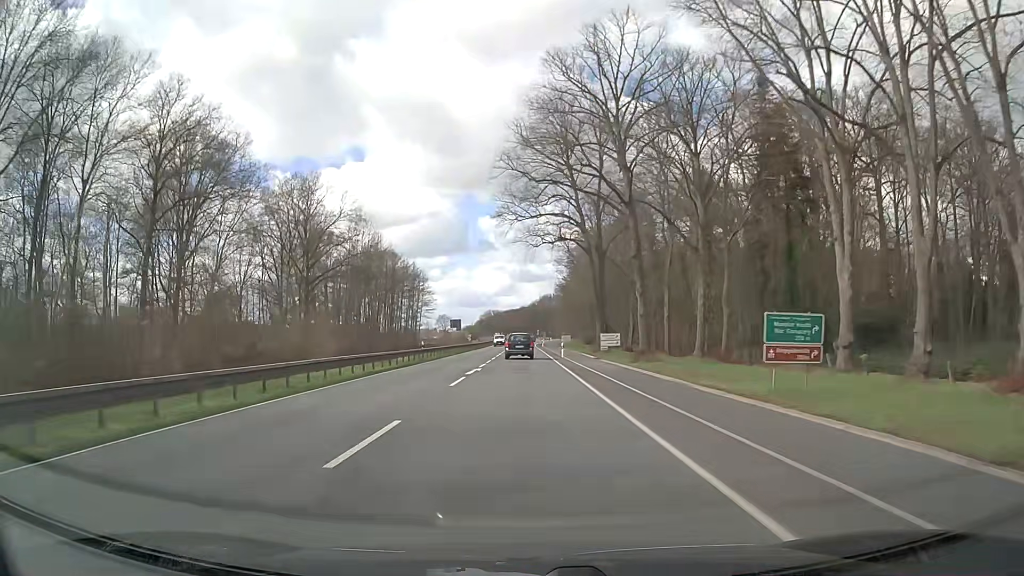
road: primary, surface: asphalt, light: Day
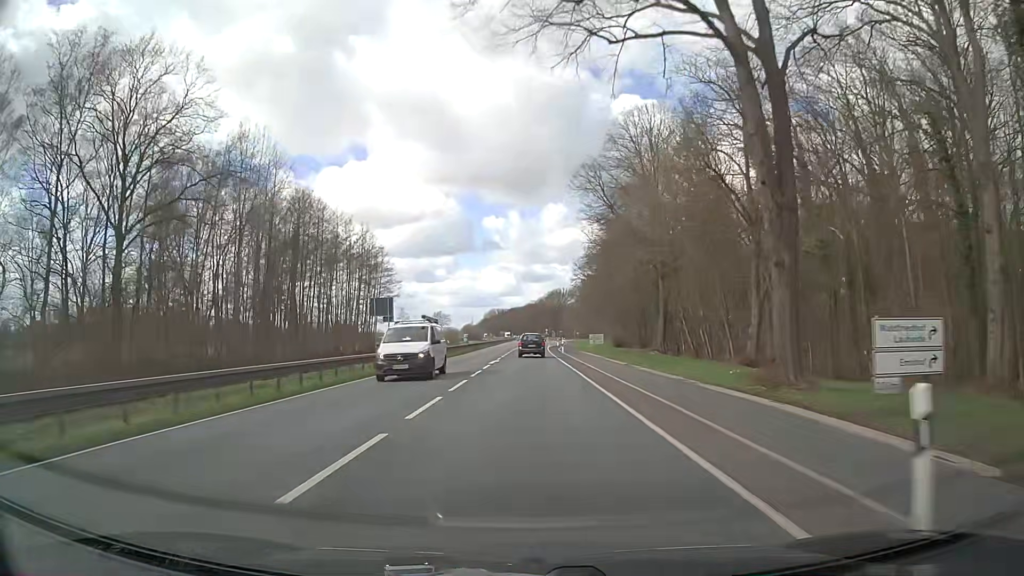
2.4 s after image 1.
(-0.3, +43.7) m; -1°
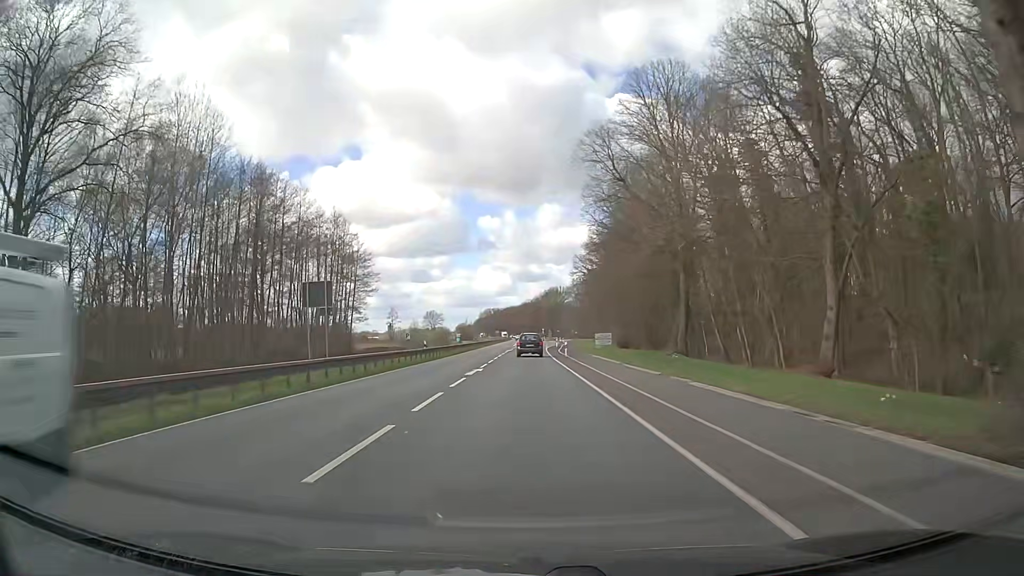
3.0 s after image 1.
(0.0, +11.0) m; 0°
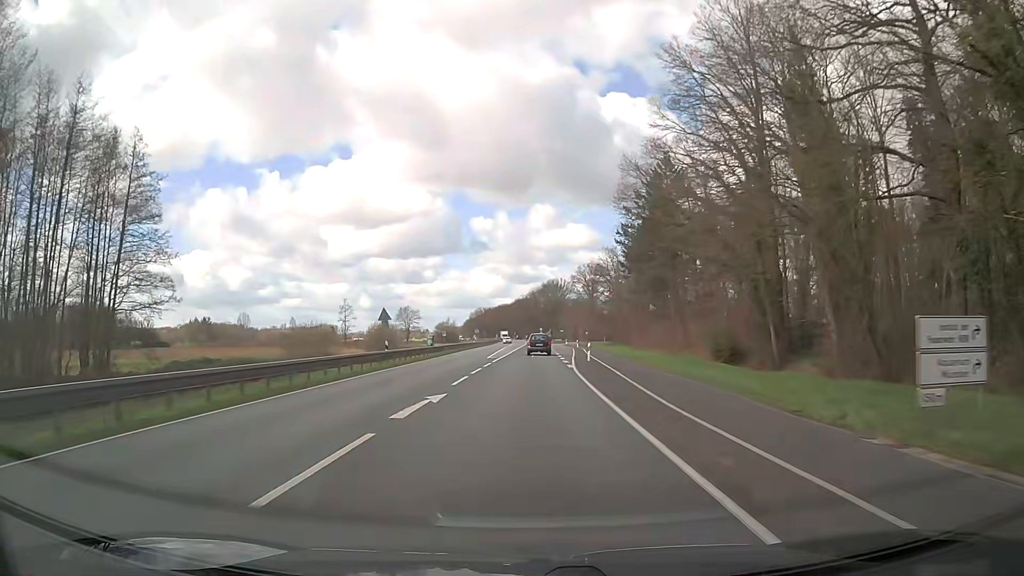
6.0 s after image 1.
(+0.2, +55.2) m; +1°
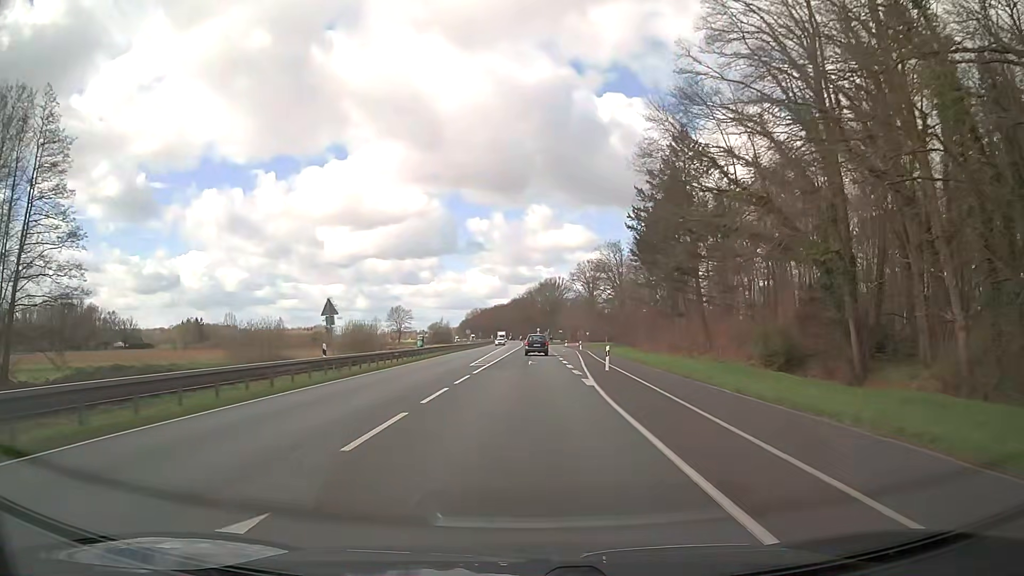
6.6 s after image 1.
(0.0, +11.1) m; 0°
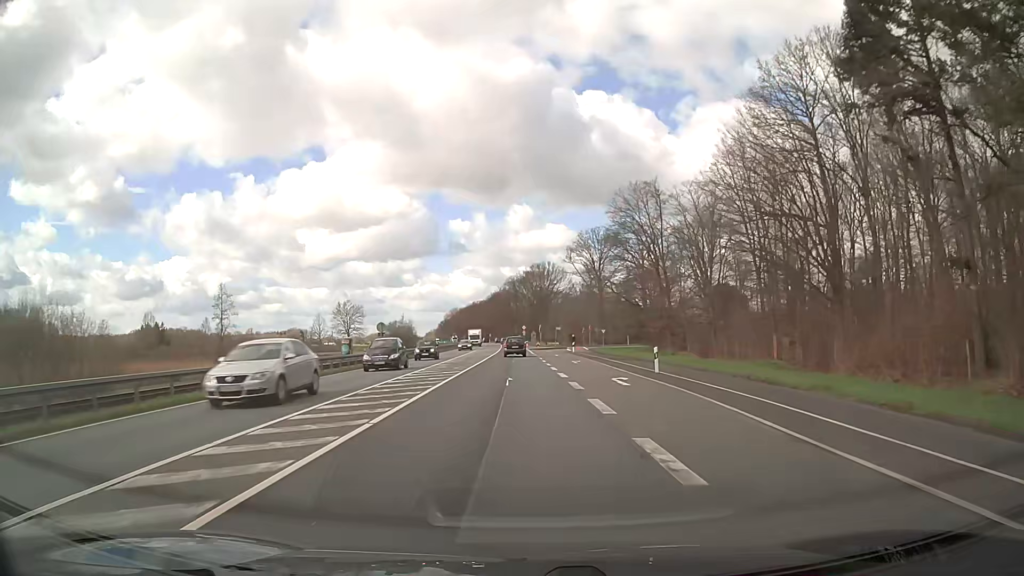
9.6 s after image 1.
(+0.5, +55.4) m; +1°
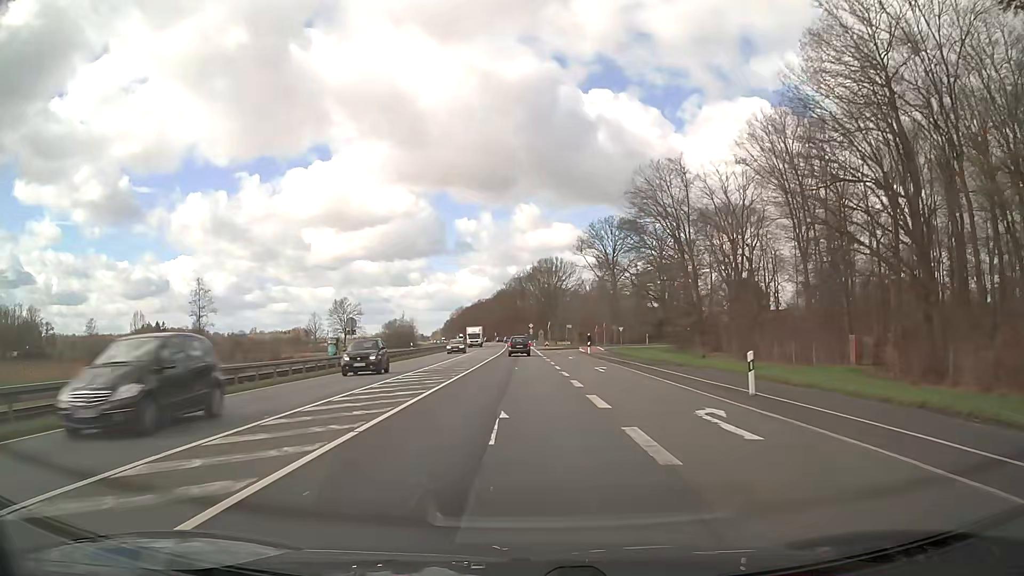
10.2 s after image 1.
(-0.1, +11.1) m; -1°
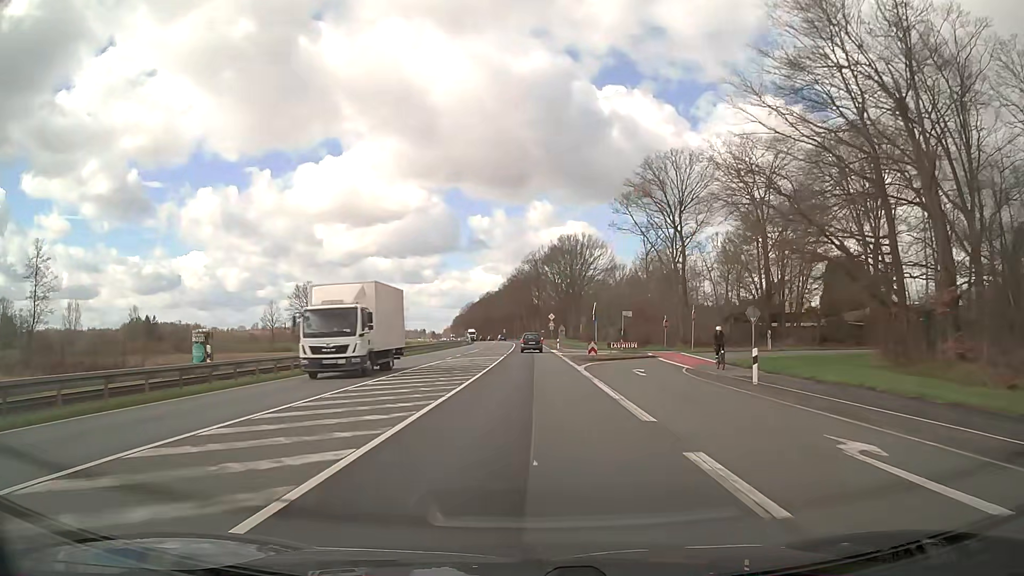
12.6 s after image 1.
(-0.8, +44.4) m; -1°
(0, +10) (0, +20) (0, +30) (0, +40) (0, +50) (0, +60) (0, +70) (0, +80) (0, +90) (0, +100) m
